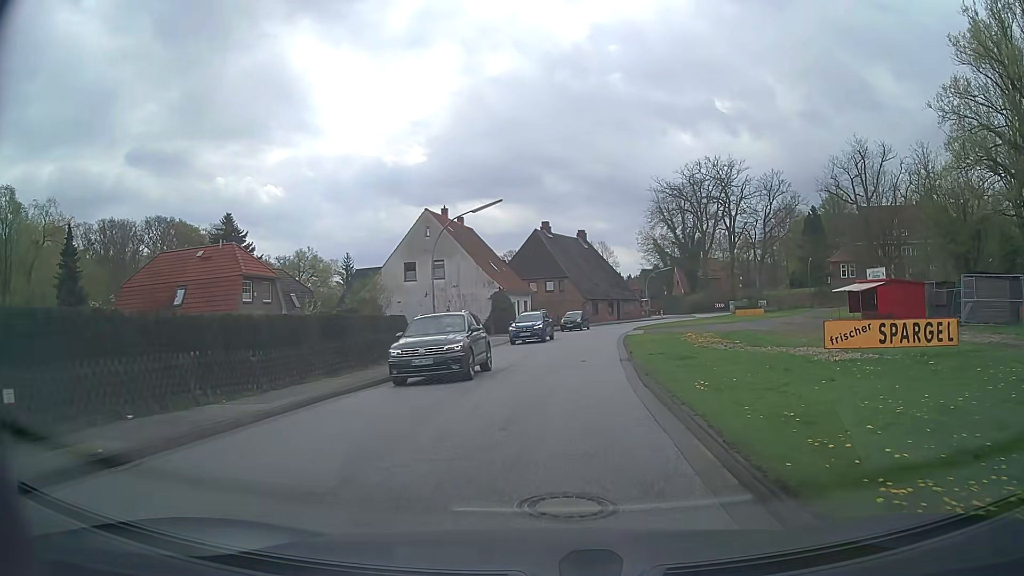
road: tertiary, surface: asphalt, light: Day
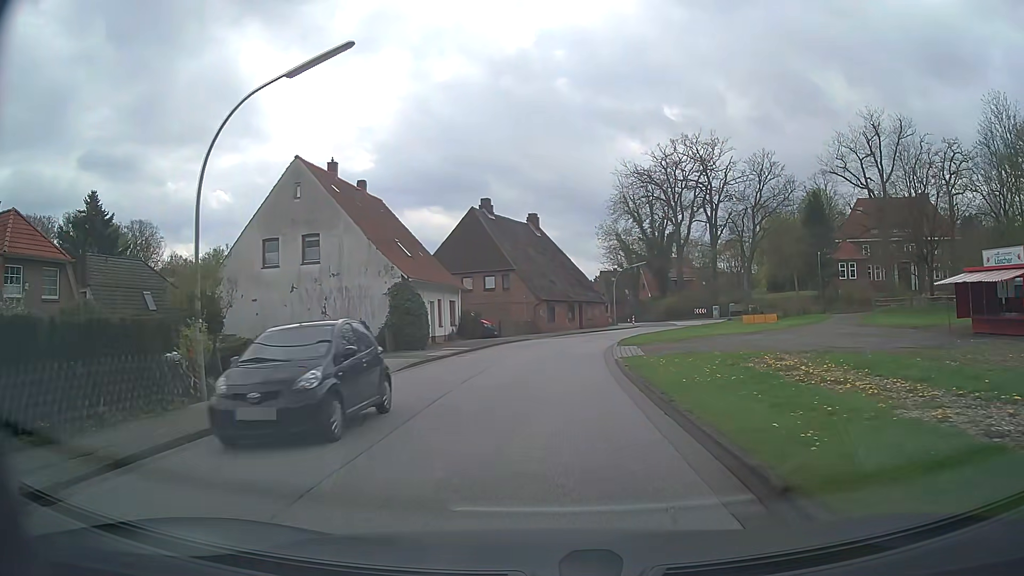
(+0.7, +17.8) m; +5°
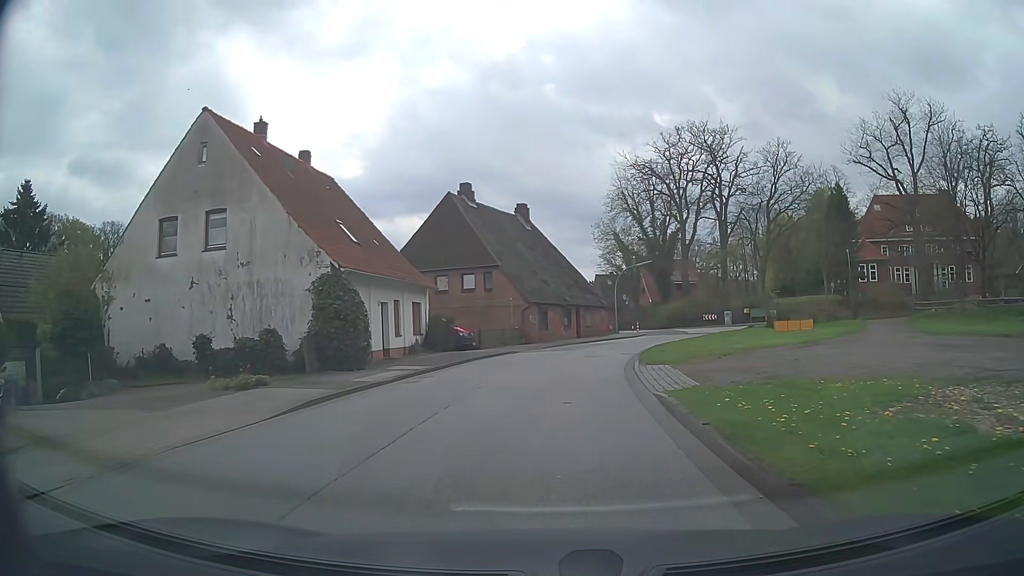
(0.0, +8.9) m; +1°
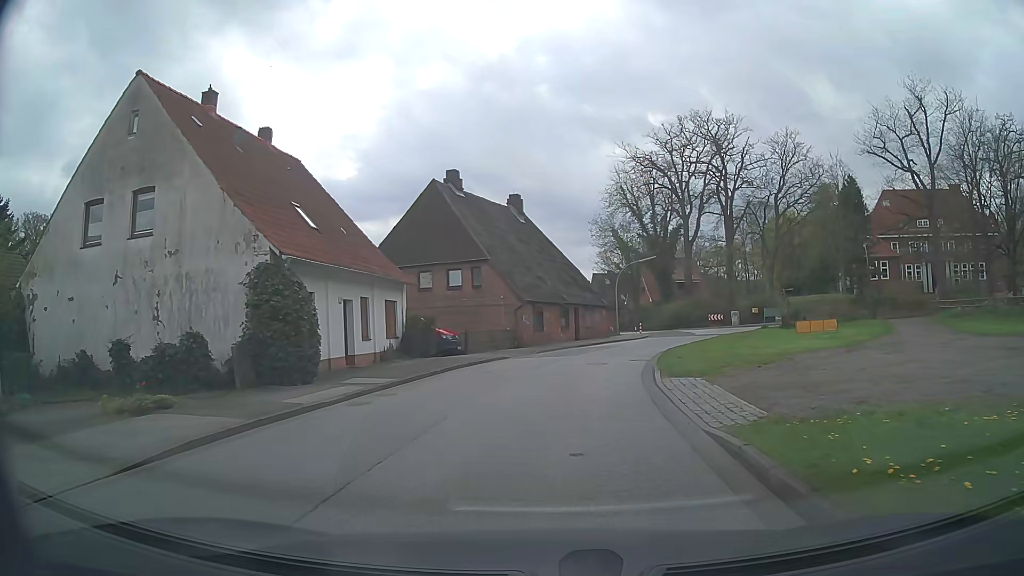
(0.0, +4.4) m; 0°
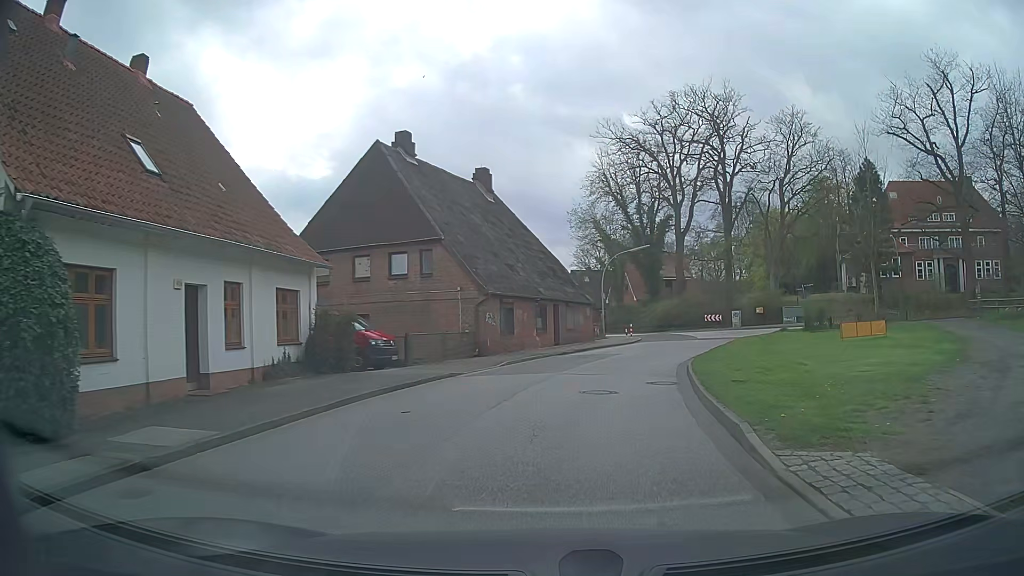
(+0.1, +8.8) m; +2°
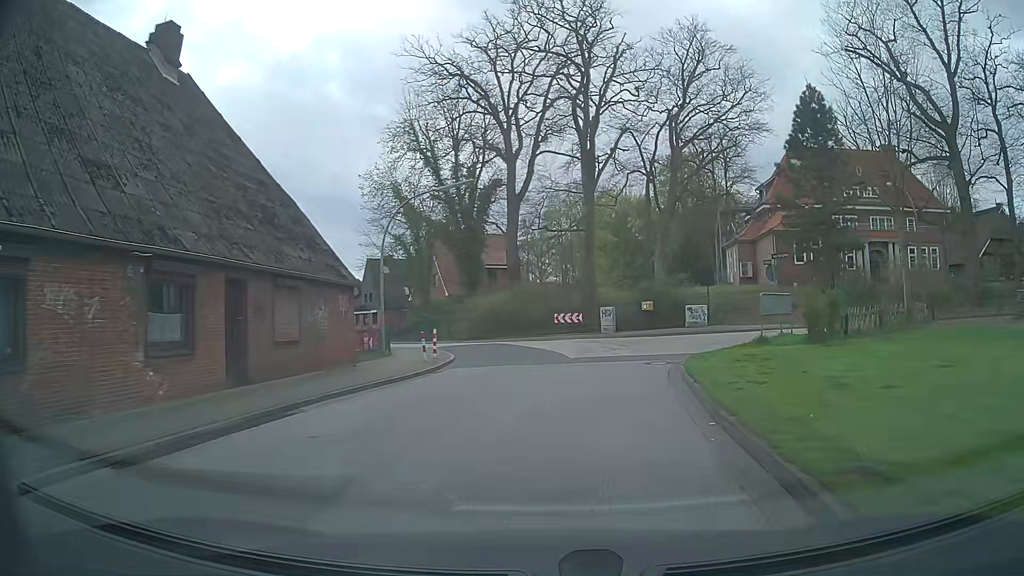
(+2.8, +21.9) m; +16°
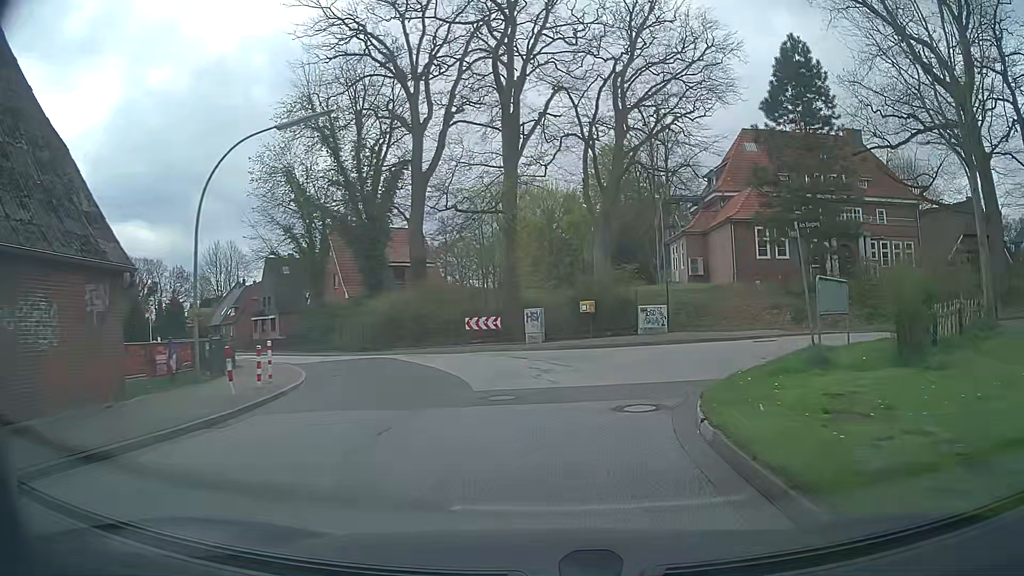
(+0.6, +8.9) m; +7°
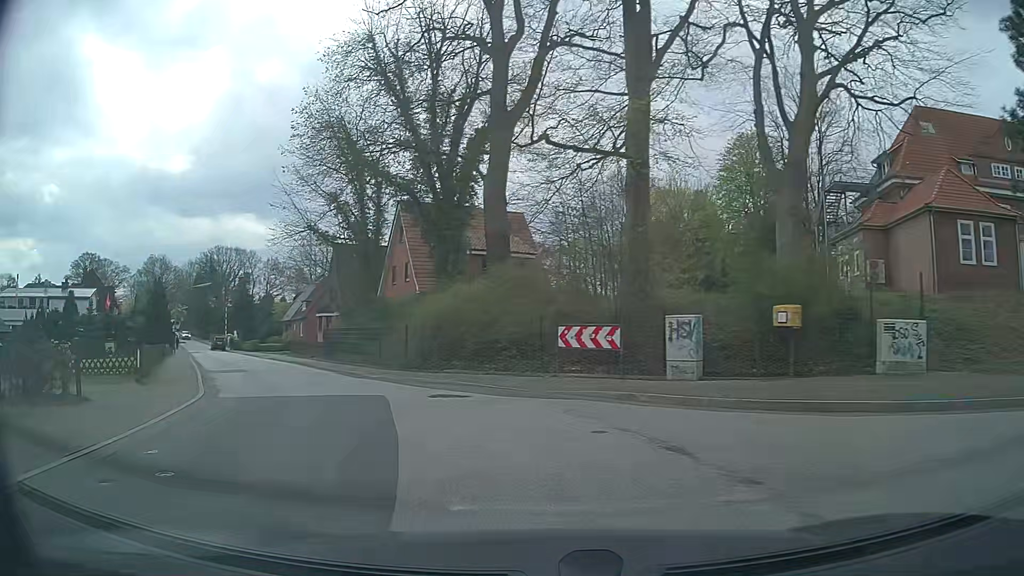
(-0.4, +13.2) m; -9°
(-1, +10) (-5, +19) (-10, +28) (-15, +37) (-20, +45) (-25, +54) (-30, +62) (-37, +70) (-43, +78) (-48, +86) m
